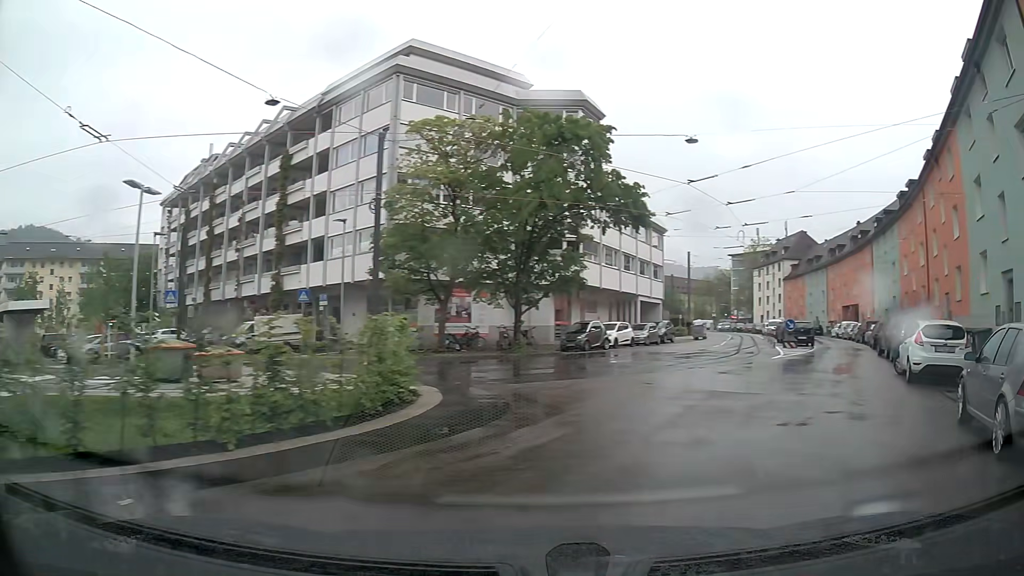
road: residential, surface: asphalt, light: Day
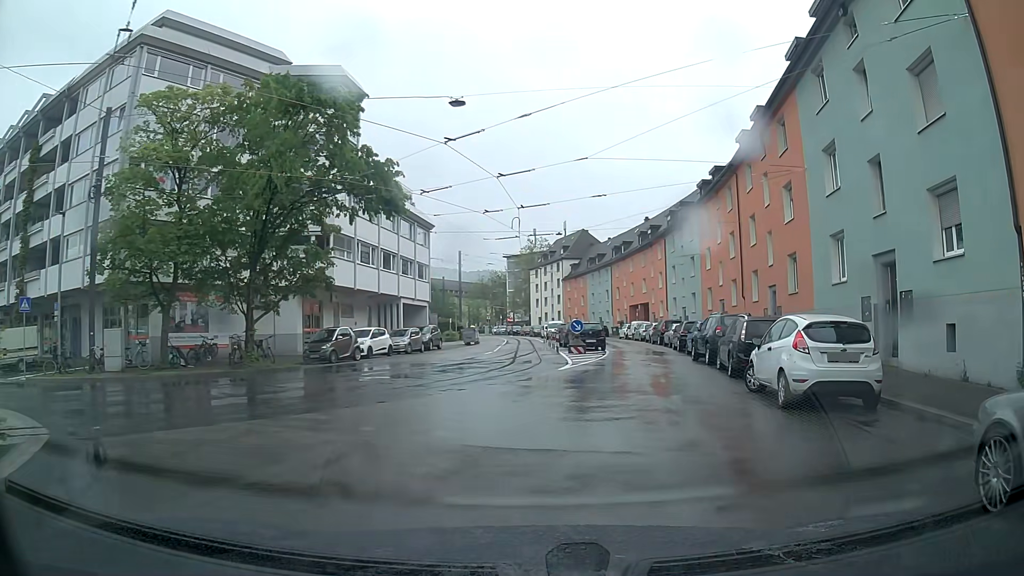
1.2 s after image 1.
(+1.2, +5.5) m; +18°
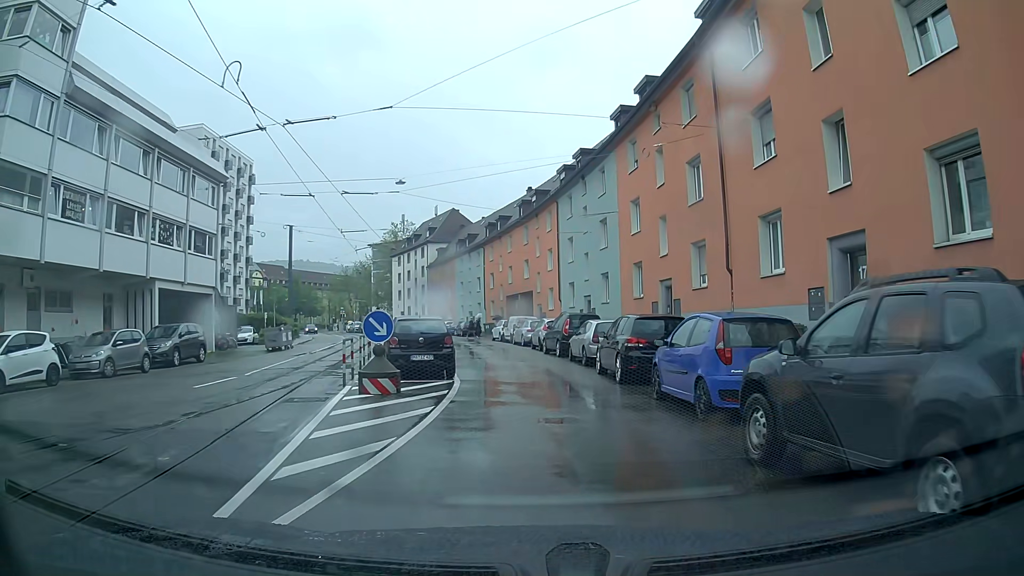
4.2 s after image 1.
(+2.6, +18.3) m; +11°
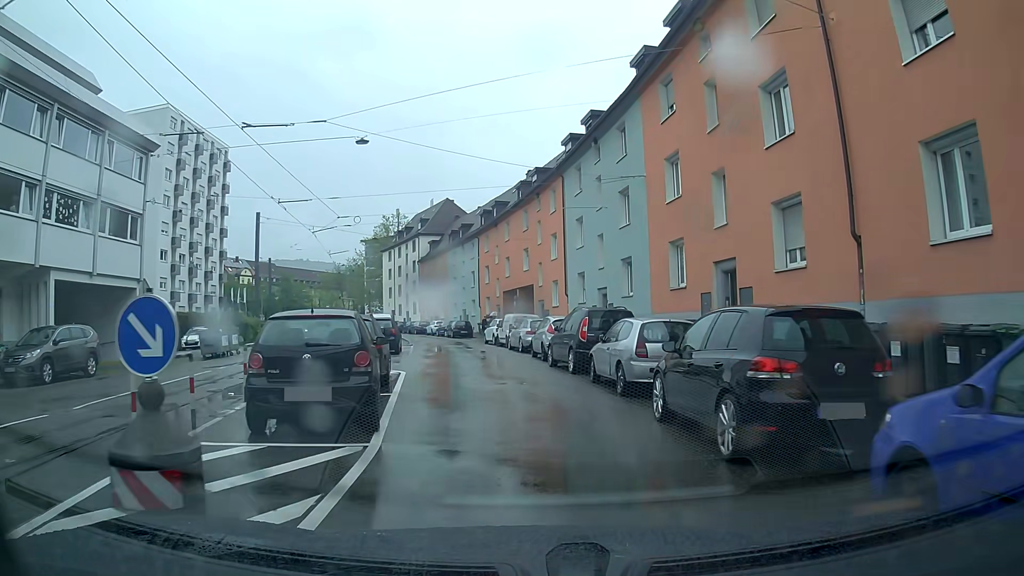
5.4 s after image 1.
(0.0, +8.0) m; +3°
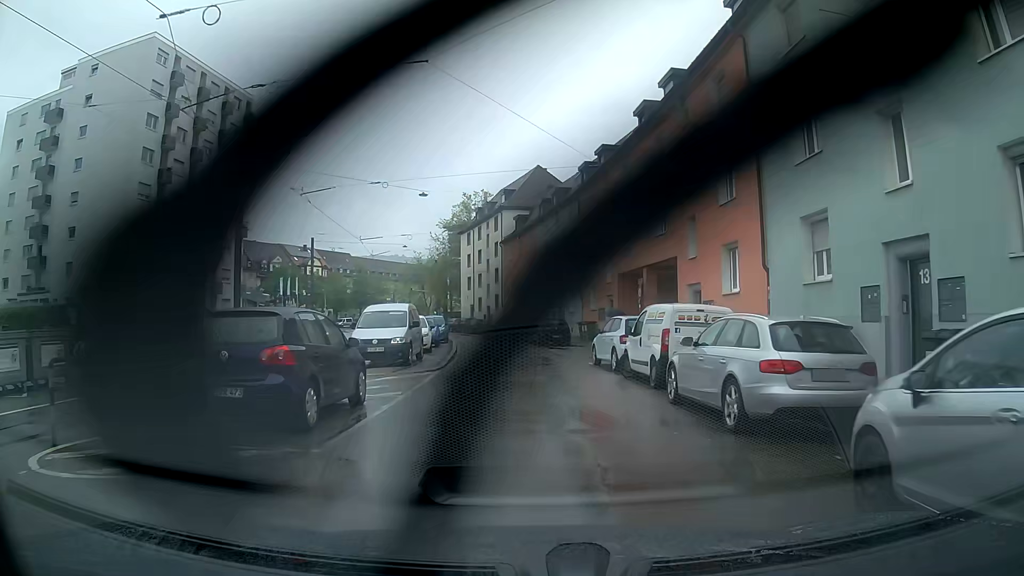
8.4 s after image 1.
(-2.0, +19.7) m; -8°
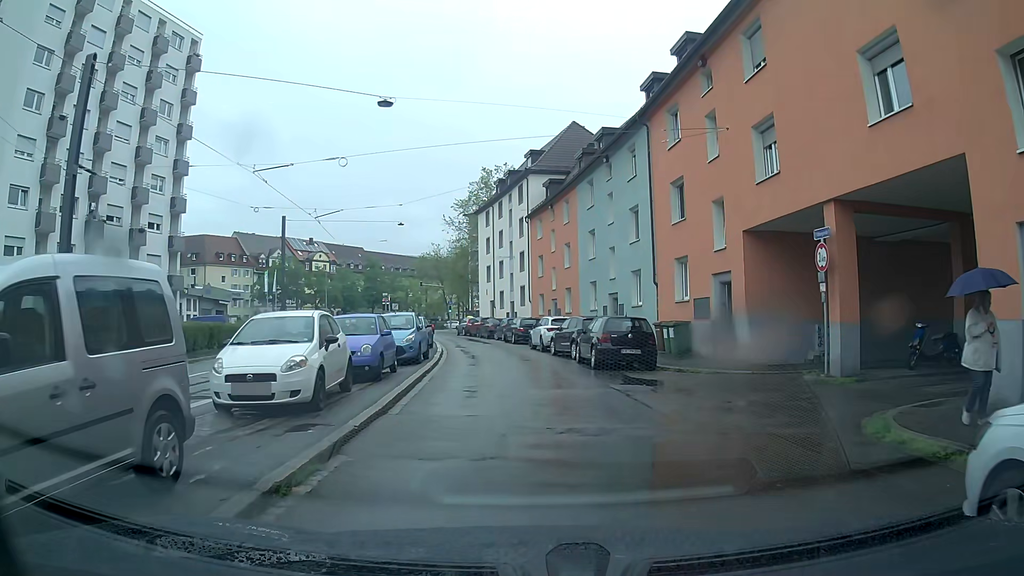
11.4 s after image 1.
(-1.0, +17.0) m; -5°
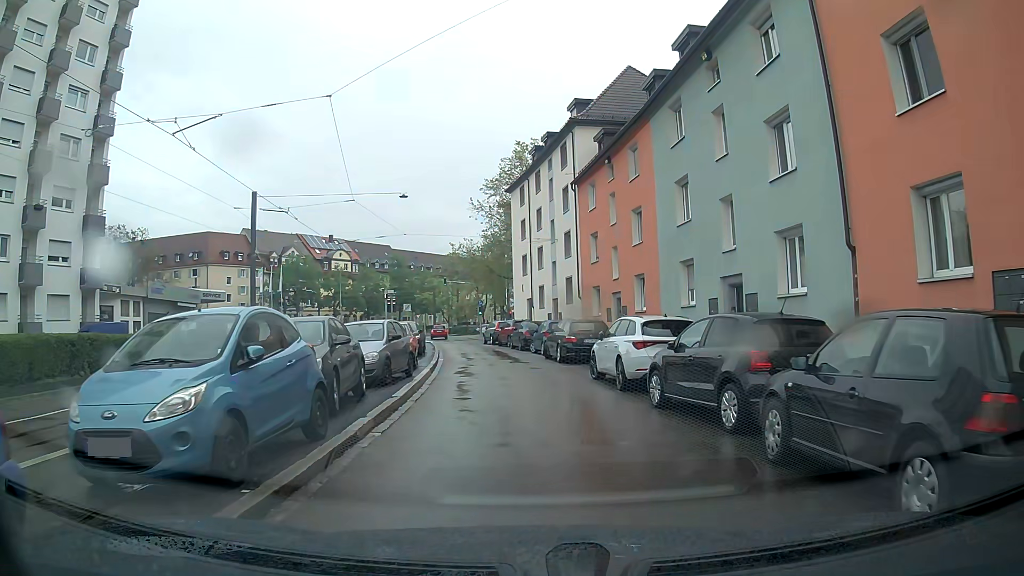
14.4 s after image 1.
(-0.3, +14.4) m; -3°
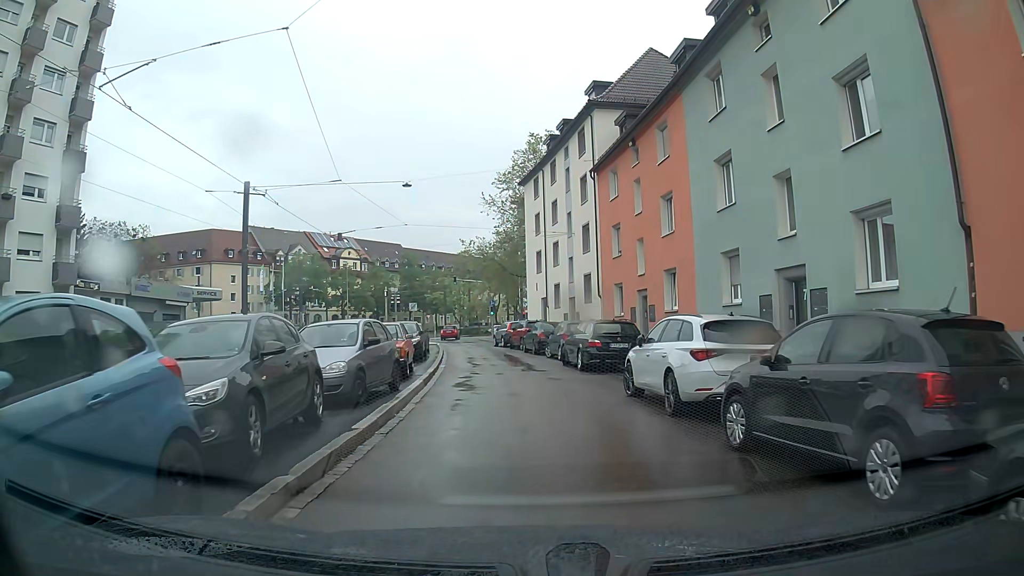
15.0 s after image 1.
(0.0, +3.6) m; -2°
